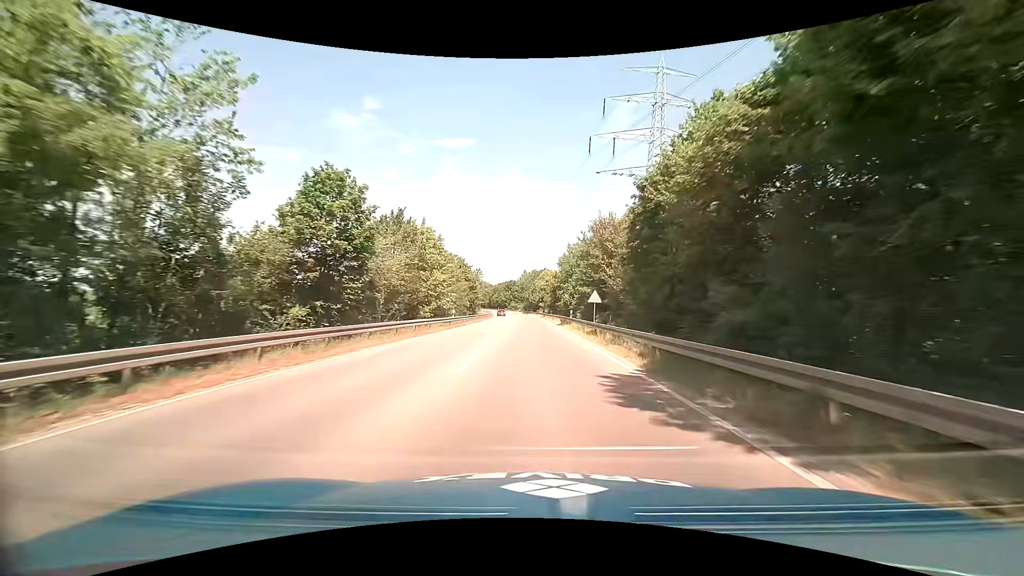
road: primary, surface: asphalt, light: Day
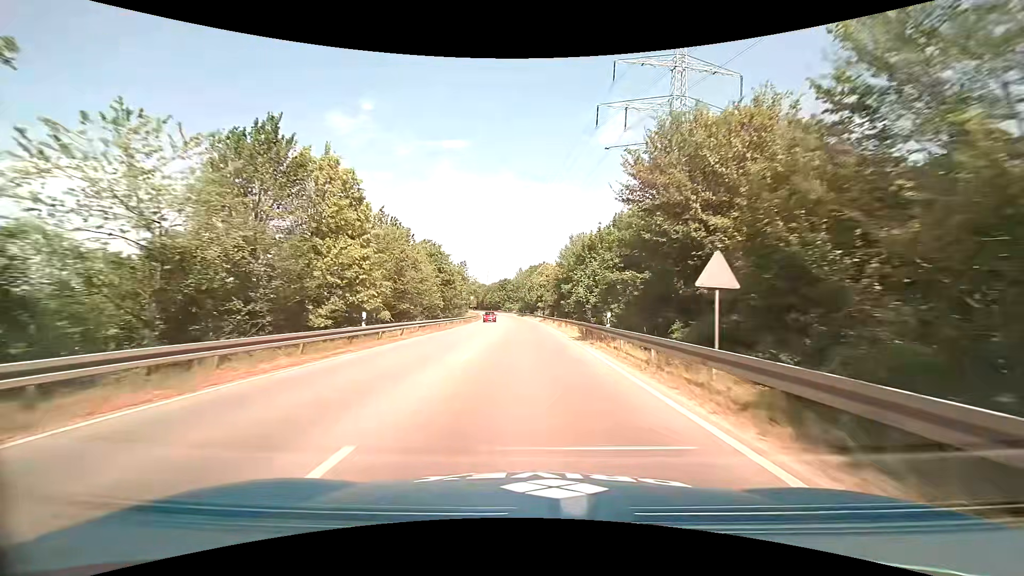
(+0.1, +21.3) m; 0°
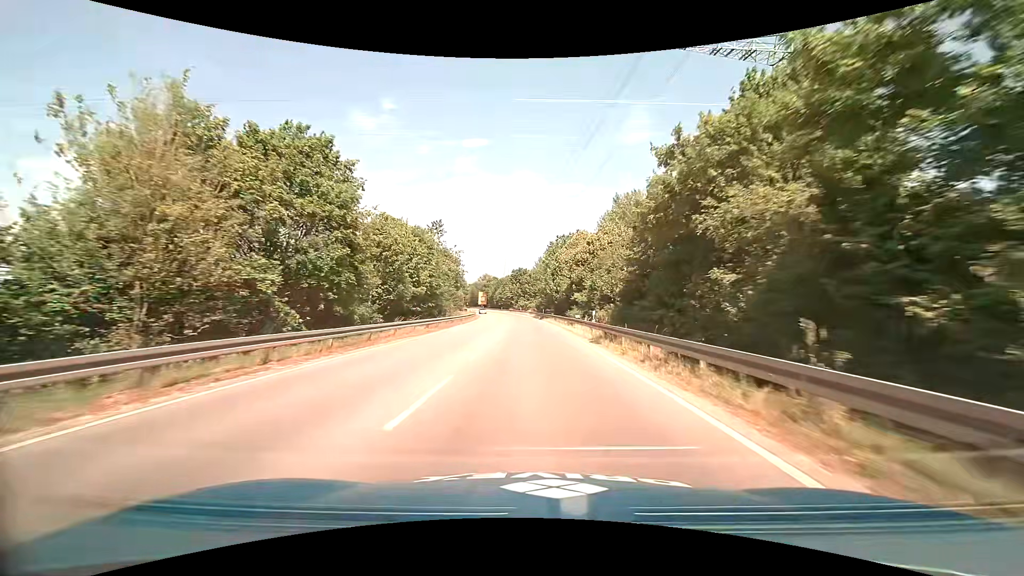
(-0.6, +42.7) m; -2°
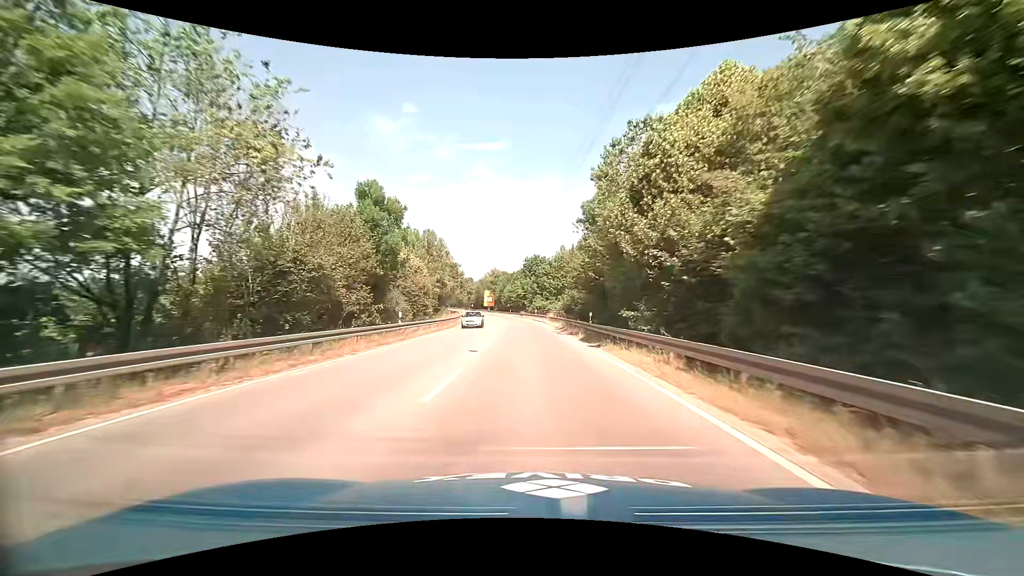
(-0.5, +41.8) m; -2°
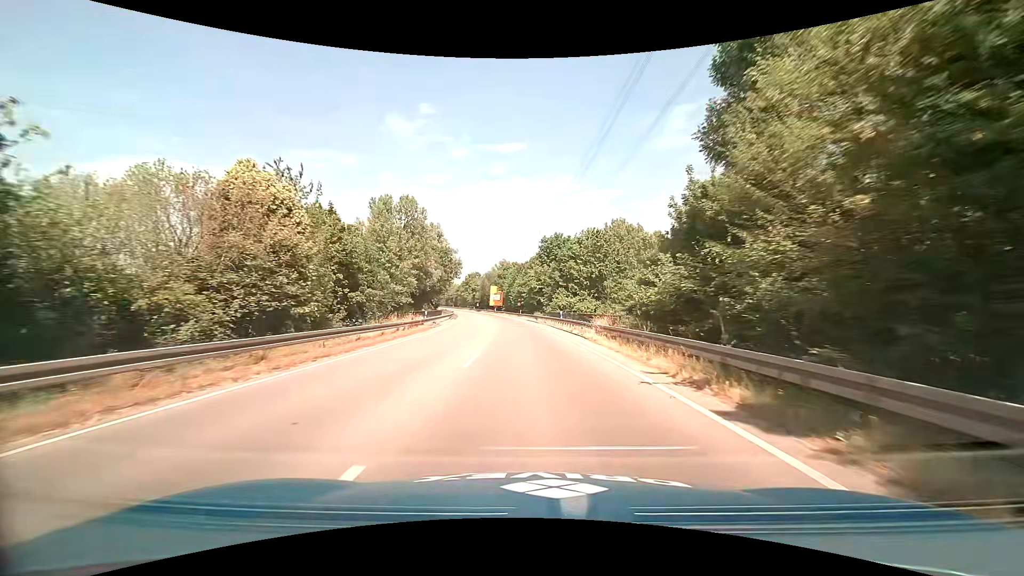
(-0.7, +30.8) m; -2°
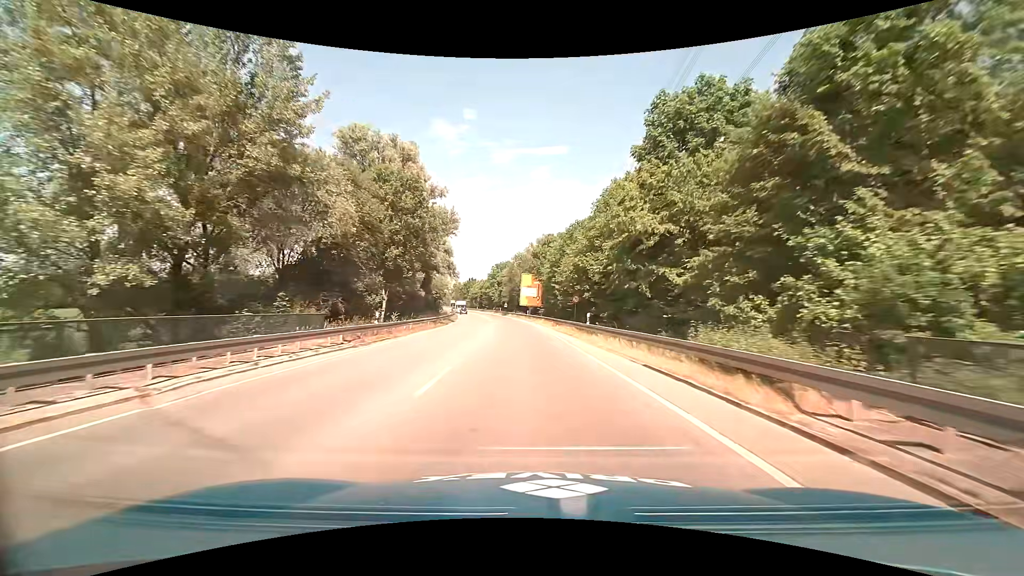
(-2.2, +51.2) m; -4°
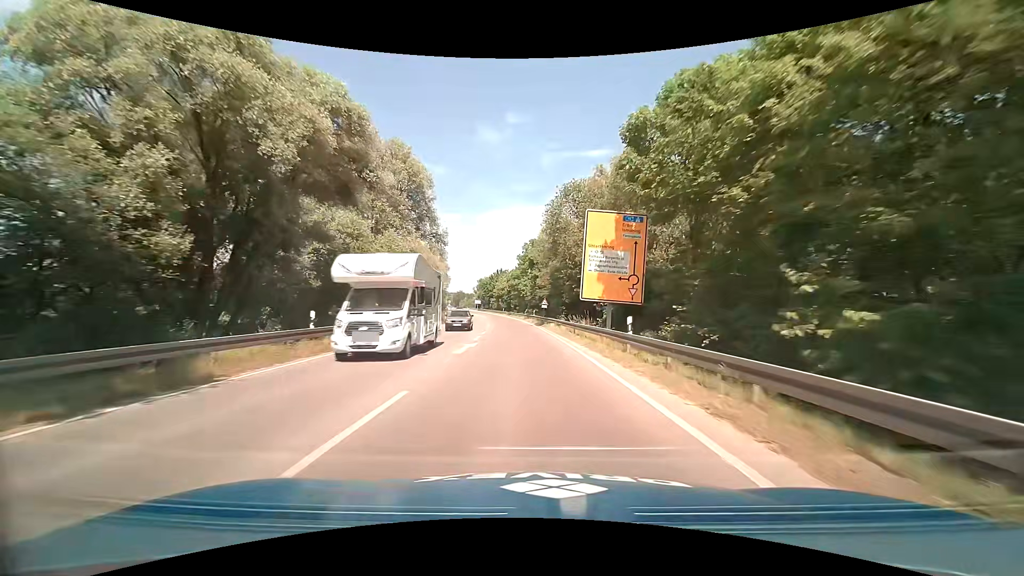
(-2.4, +51.1) m; -5°
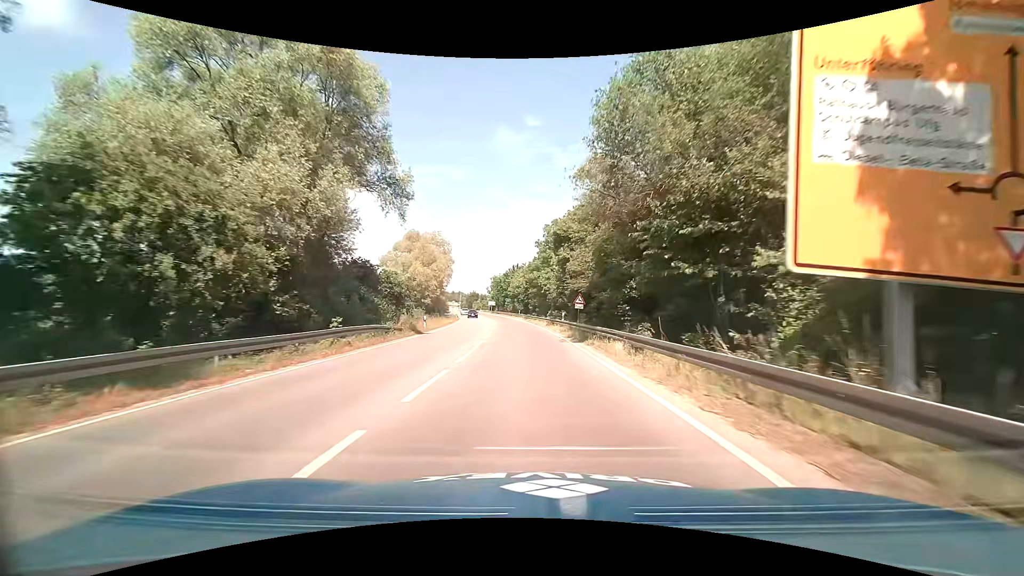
(-0.5, +20.5) m; -2°
(0, +10) (0, +20) (-1, +30) (-1, +40) (-2, +50) (-3, +60) (-4, +70) (-5, +80) (-7, +90) (-8, +100) m
